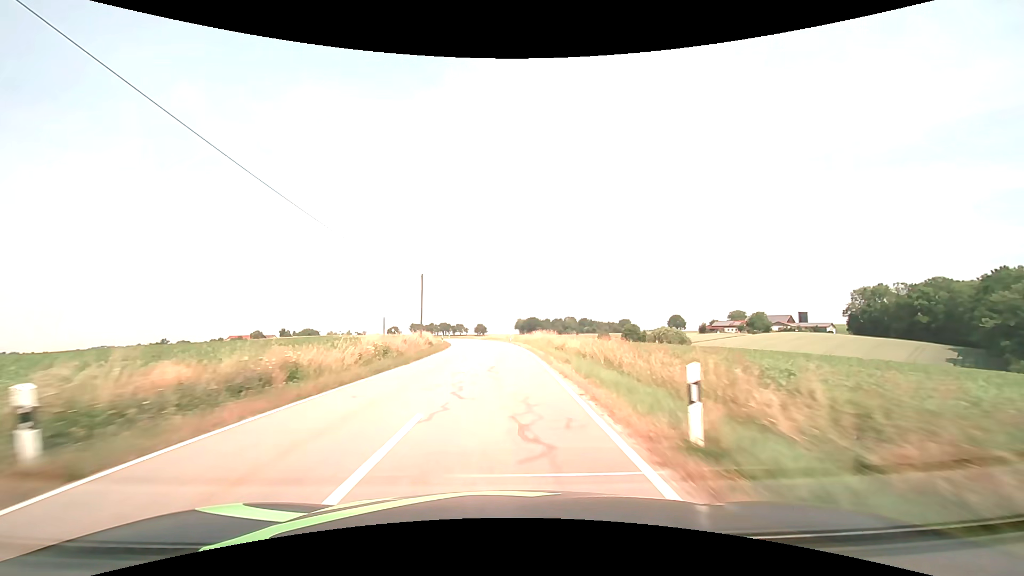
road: tertiary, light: Day
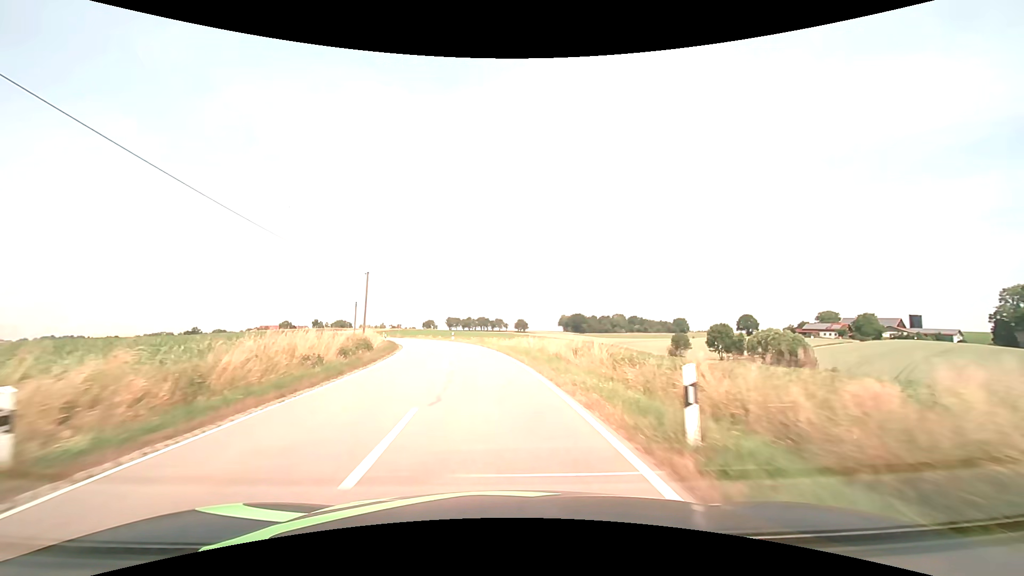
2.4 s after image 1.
(-0.9, +47.5) m; -4°
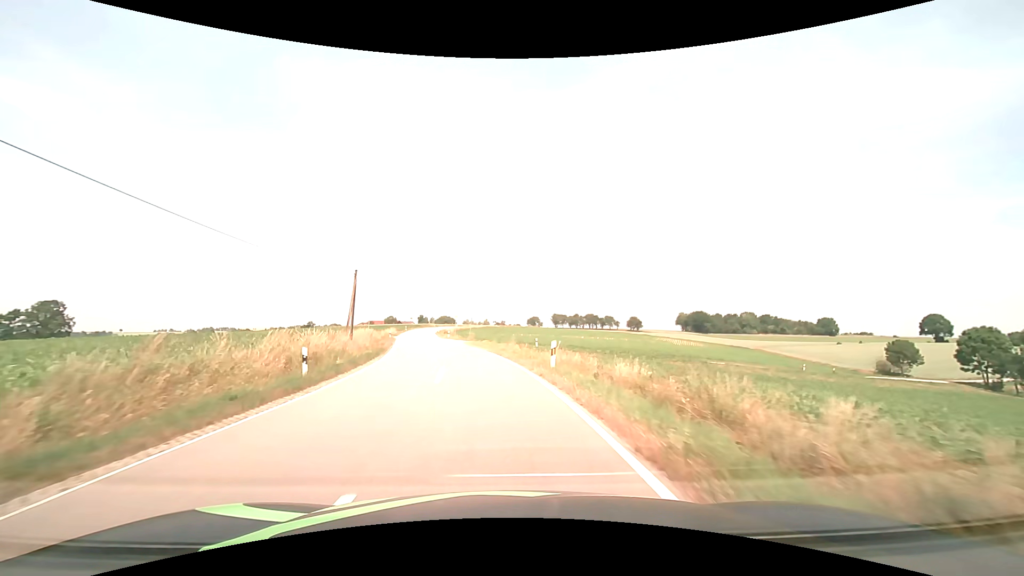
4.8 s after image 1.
(-3.9, +40.1) m; -12°
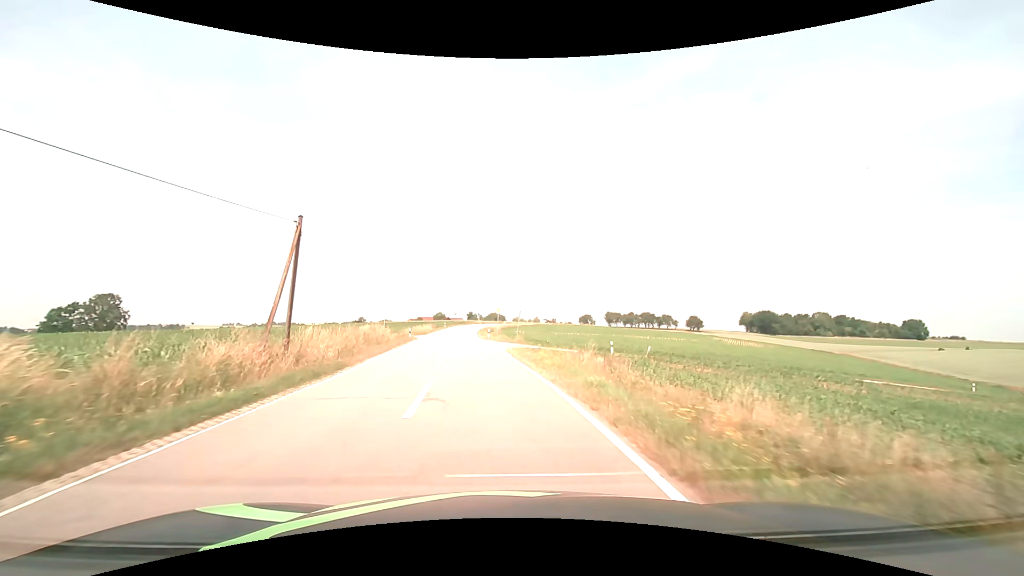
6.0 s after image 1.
(-0.9, +17.0) m; -6°
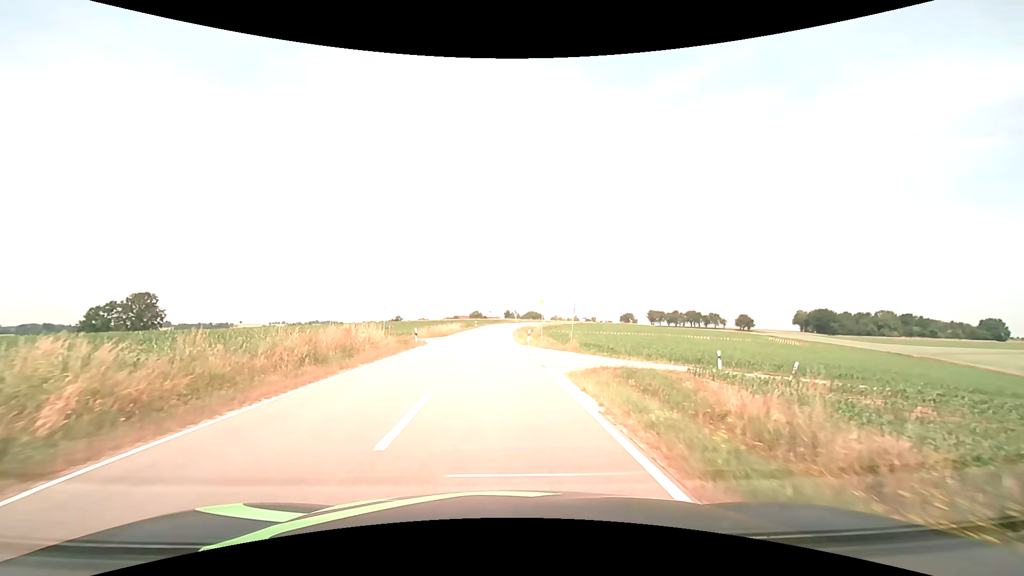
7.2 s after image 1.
(-0.6, +13.9) m; -4°
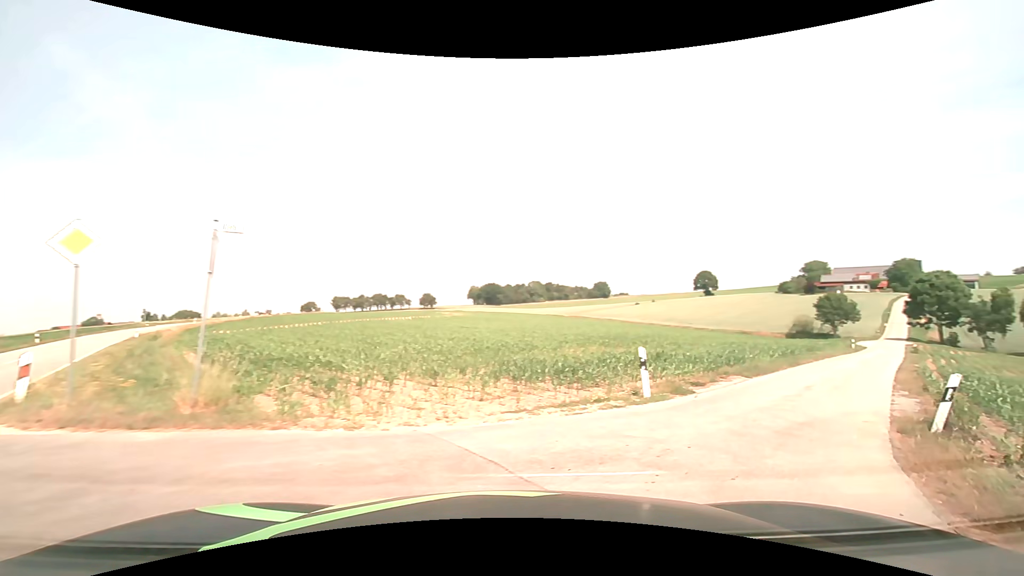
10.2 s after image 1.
(+2.0, +20.3) m; +35°
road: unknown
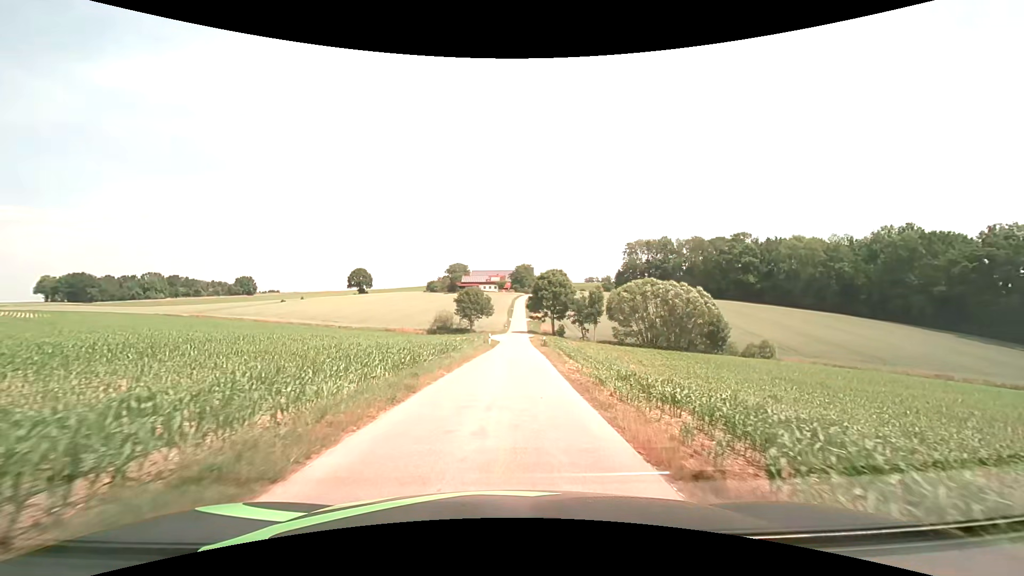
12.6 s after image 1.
(+7.4, +14.3) m; +38°
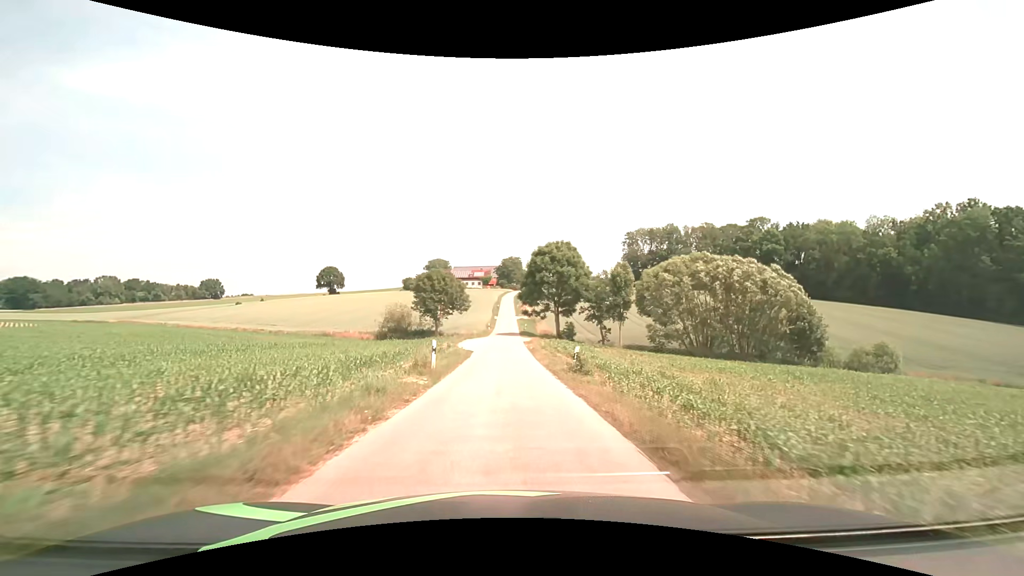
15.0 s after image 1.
(+0.5, +28.5) m; +1°
(0, +10) (0, +20) (0, +30) (0, +40) (0, +50) (0, +60) (0, +70) (0, +80) (0, +90) (0, +100) m
